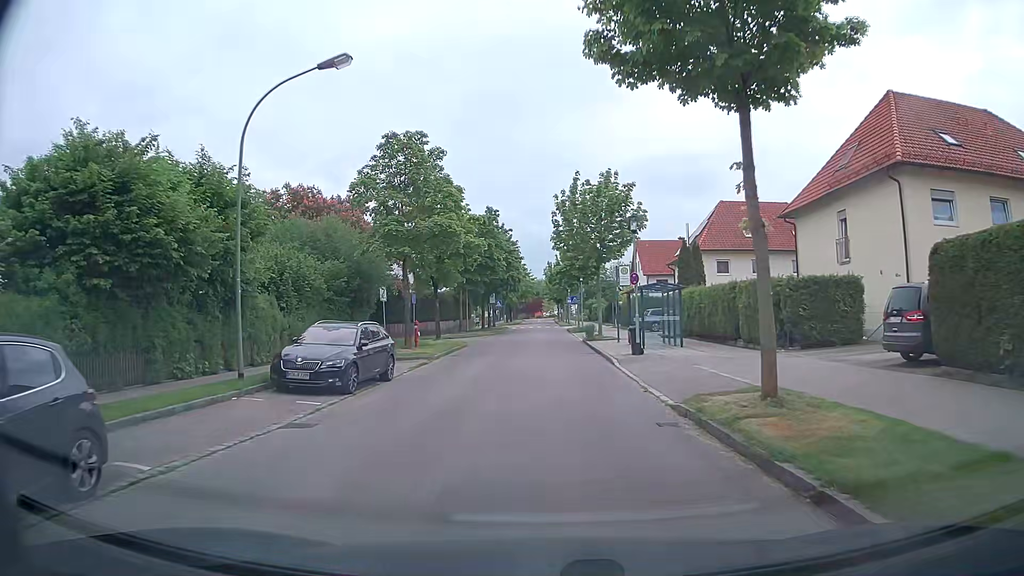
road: residential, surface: asphalt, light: Day
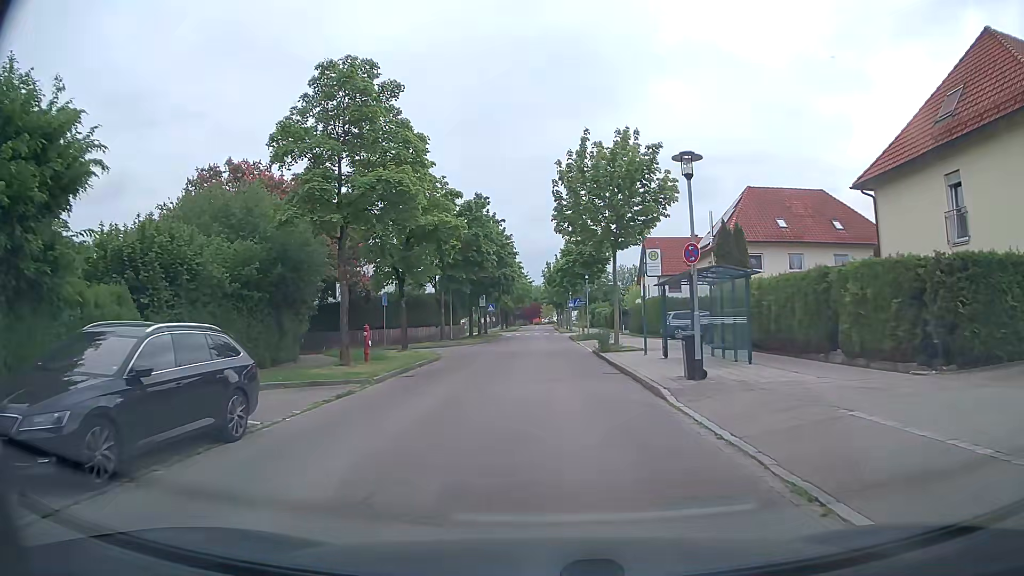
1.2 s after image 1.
(0.0, +8.8) m; 0°
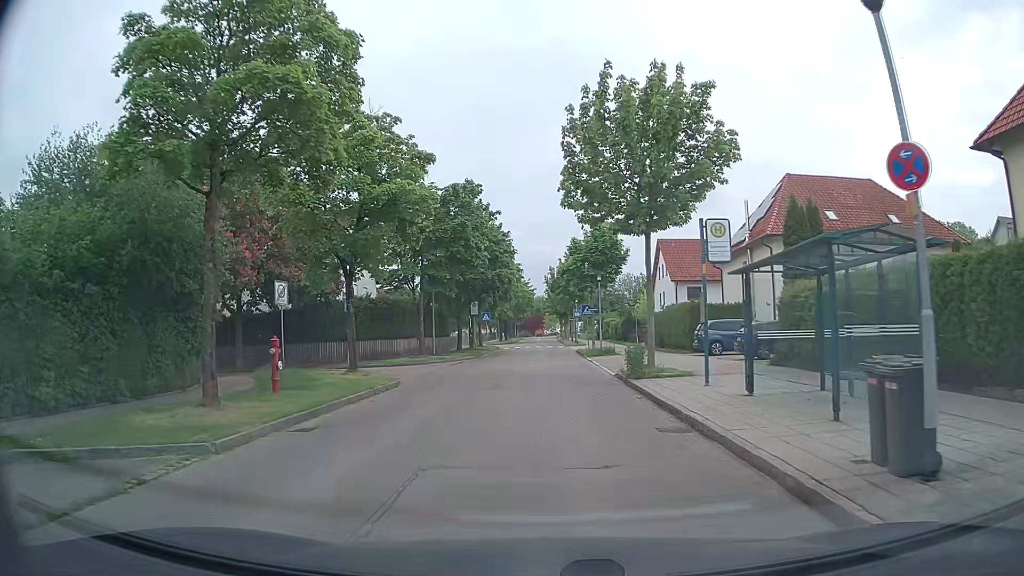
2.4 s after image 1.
(0.0, +8.3) m; 0°
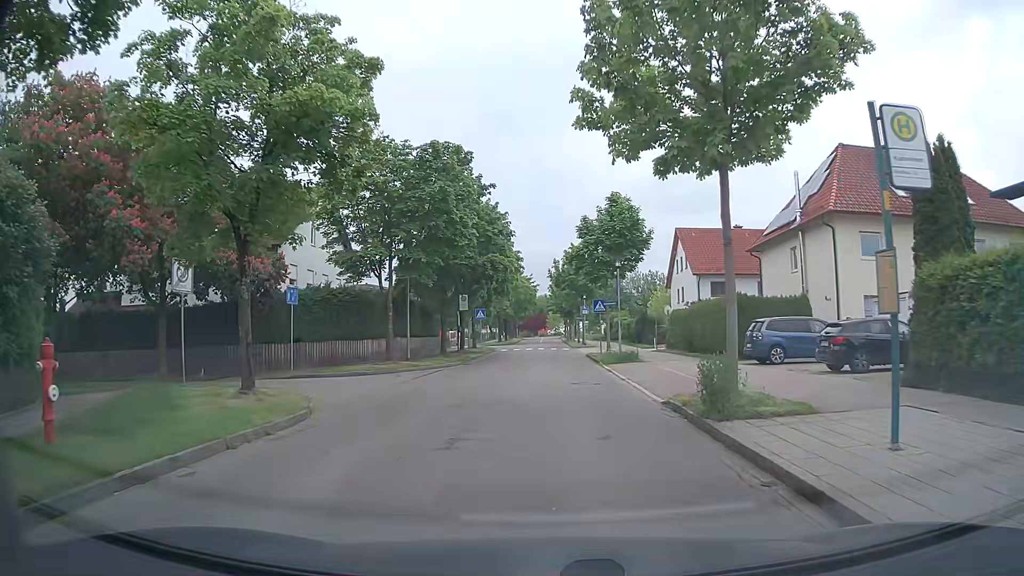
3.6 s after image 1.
(0.0, +8.0) m; +1°
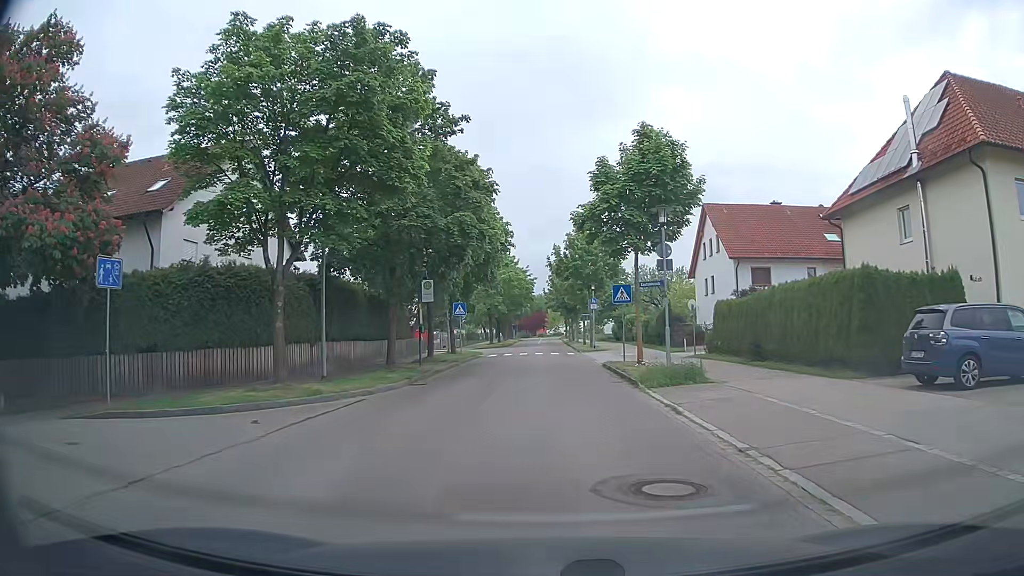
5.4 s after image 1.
(-0.2, +11.7) m; -1°
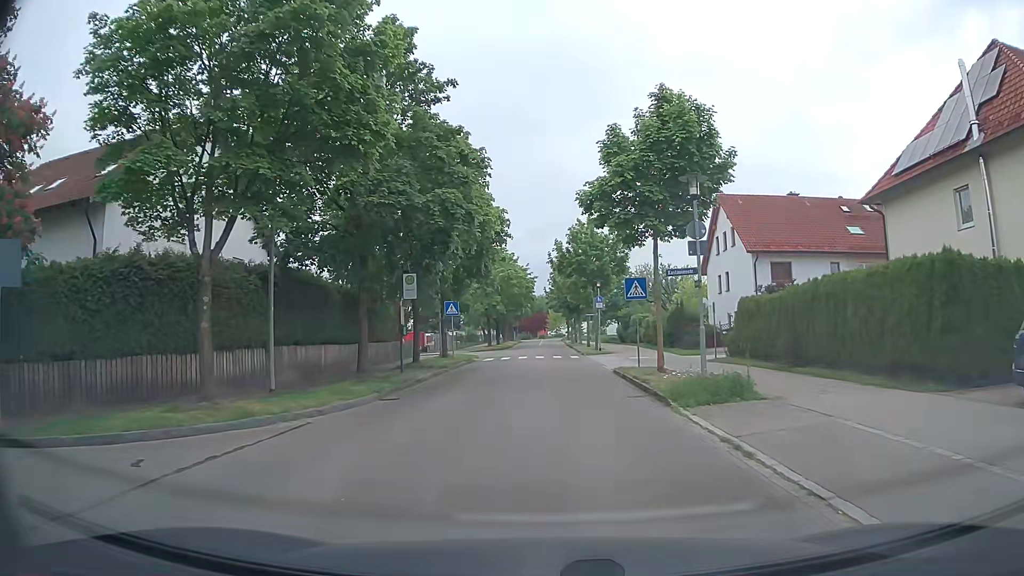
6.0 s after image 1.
(0.0, +3.8) m; 0°
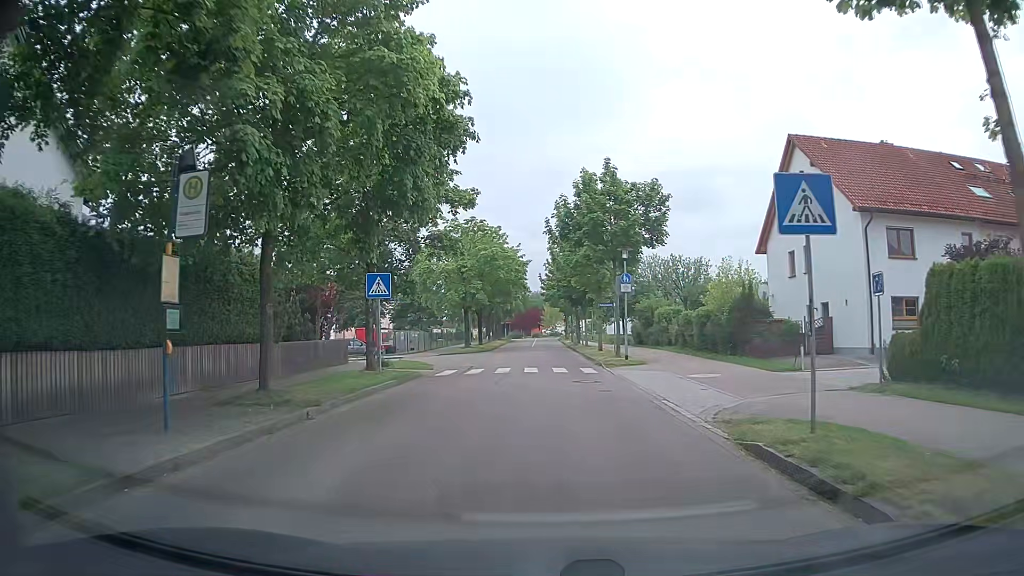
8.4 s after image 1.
(-0.1, +15.4) m; +1°
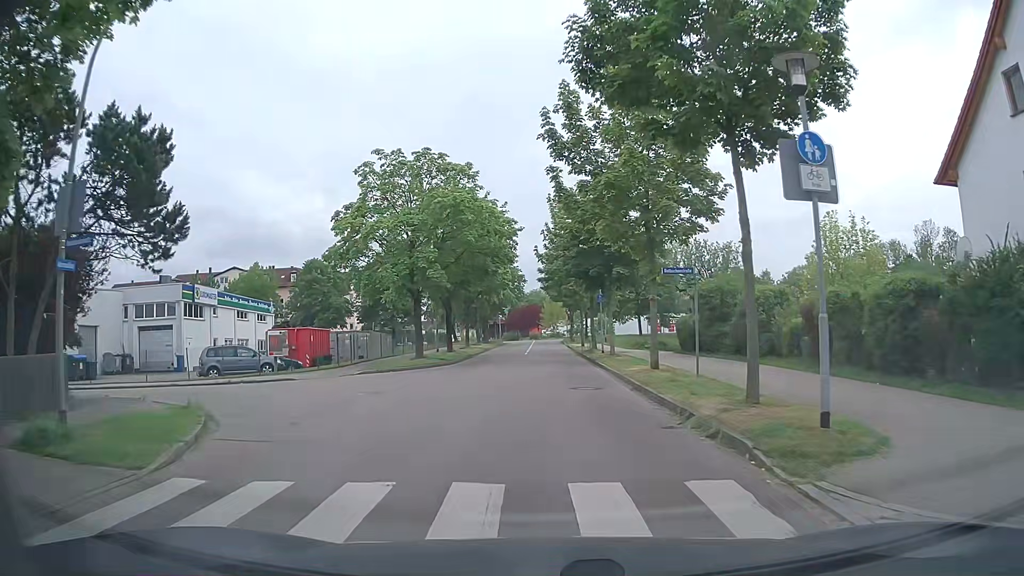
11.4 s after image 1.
(-0.1, +19.4) m; -1°
